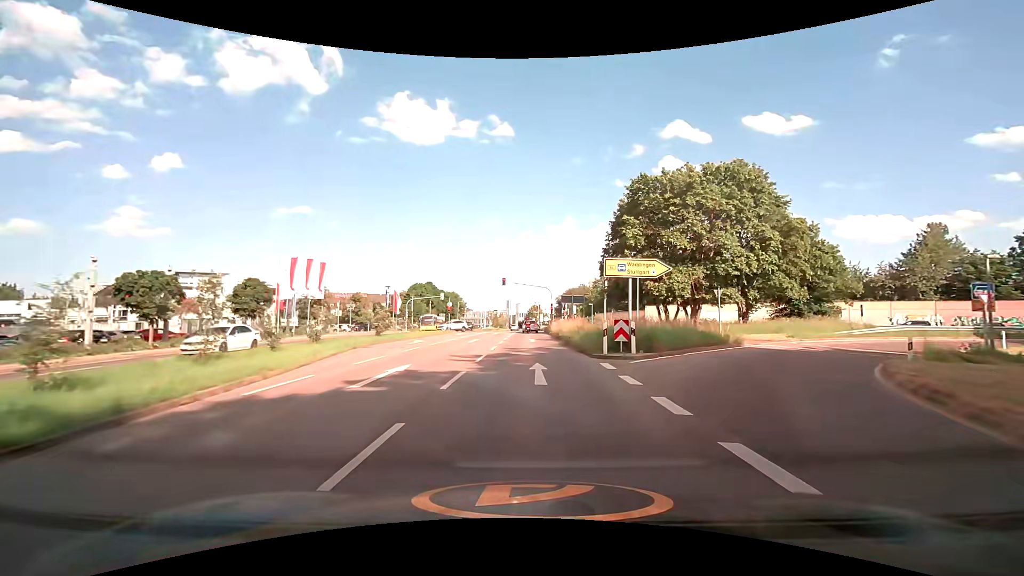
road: secondary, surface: asphalt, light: Day
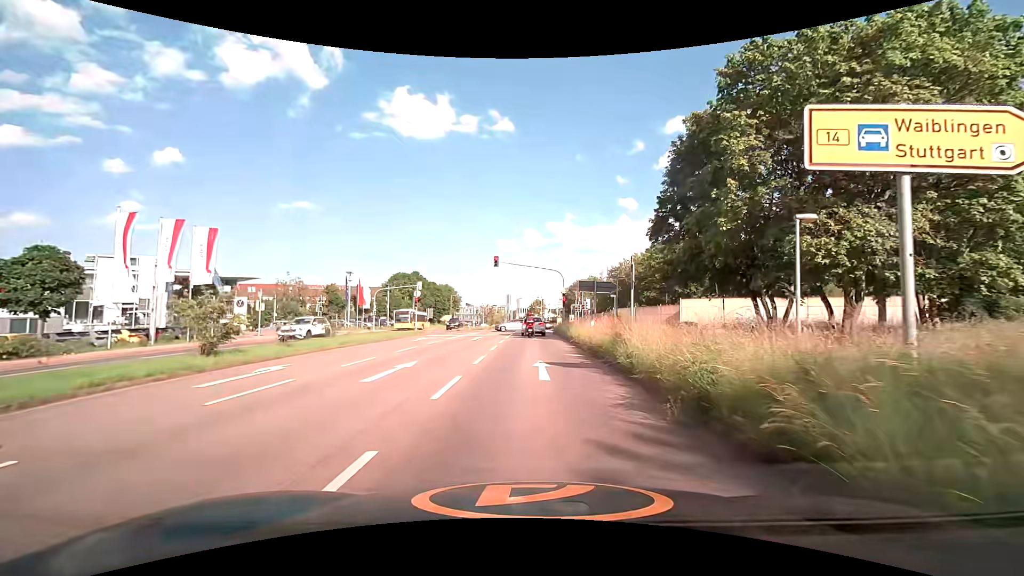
(0.0, +19.0) m; 0°
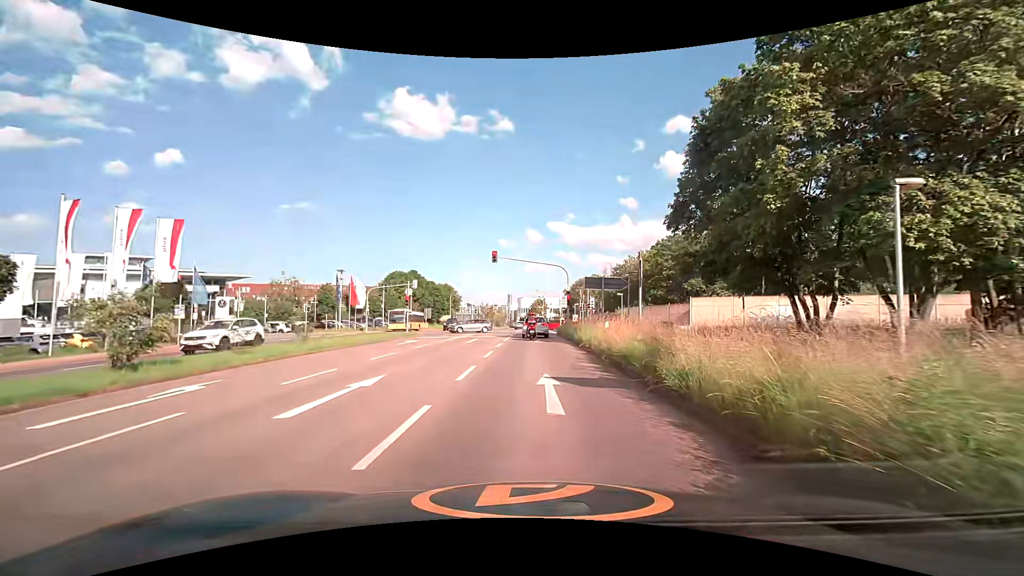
(0.0, +3.5) m; 0°
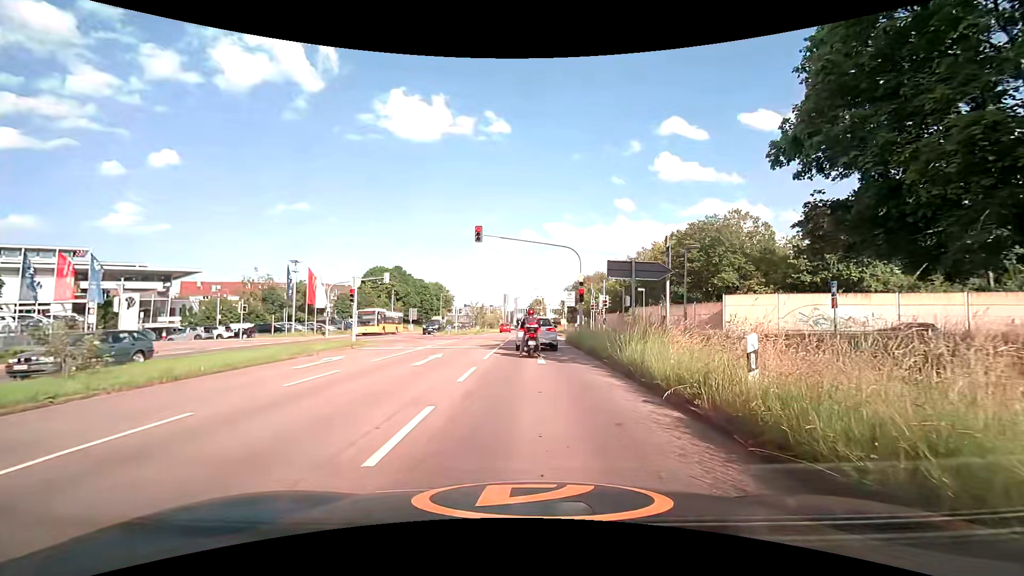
(+0.1, +11.6) m; +1°
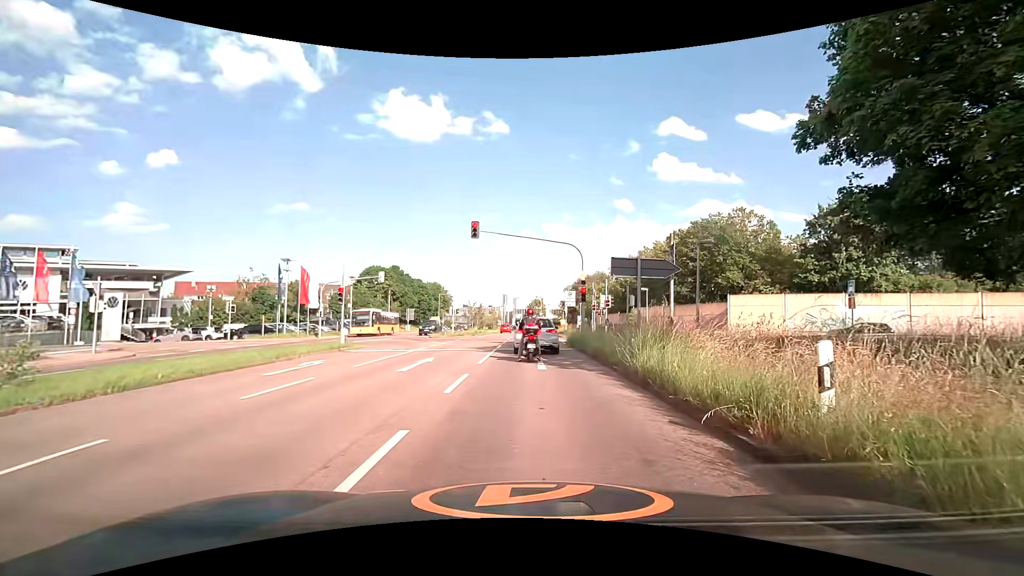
(0.0, +1.5) m; 0°
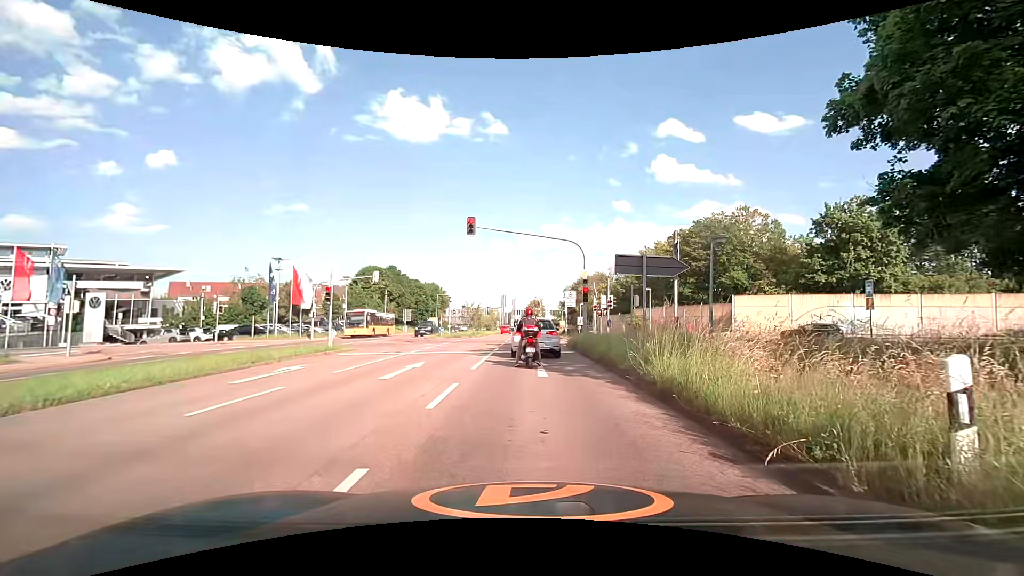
(0.0, +1.5) m; 0°
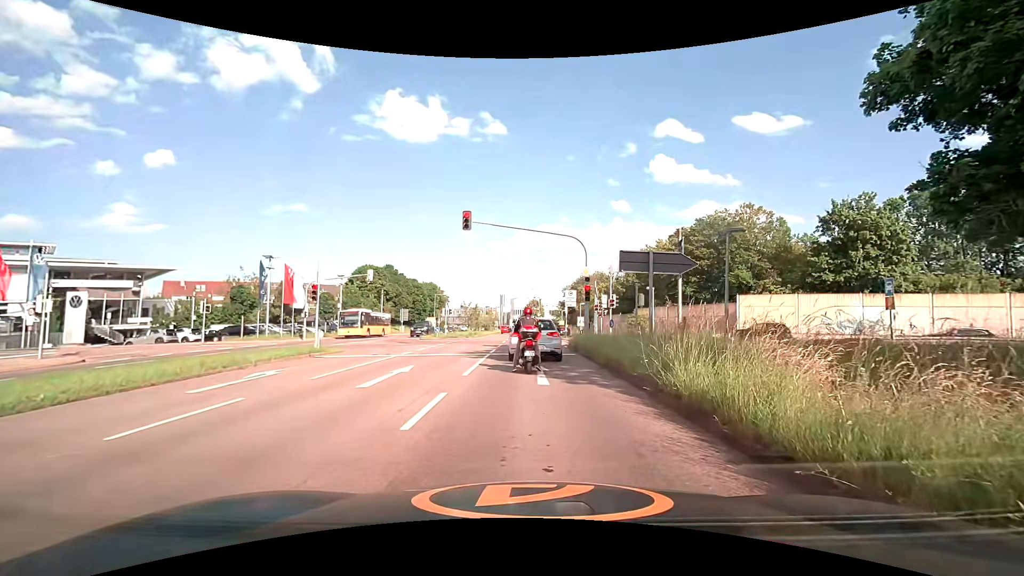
(0.0, +1.5) m; 0°
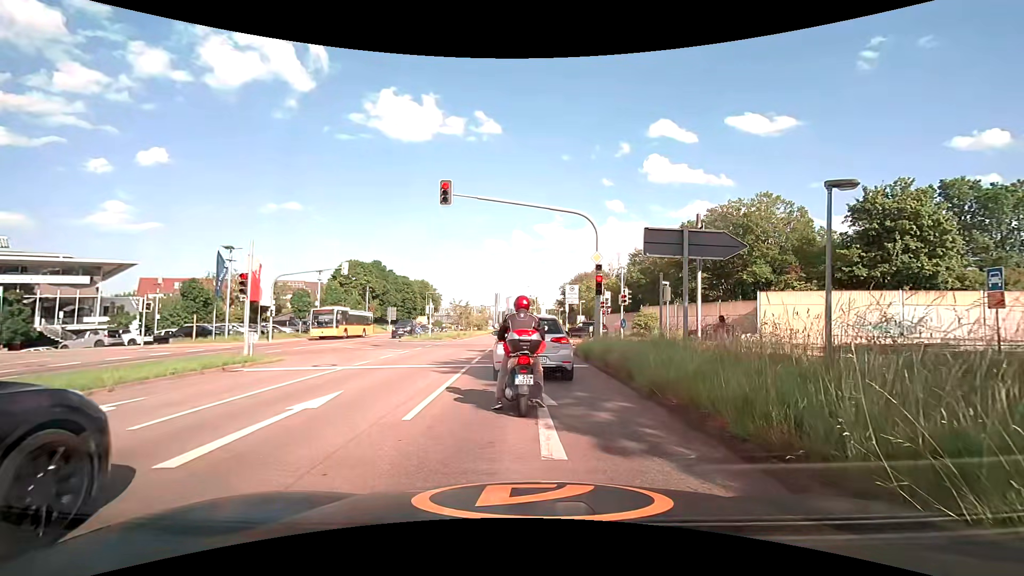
(0.0, +5.4) m; +2°
(0, +10) (-1, +20) (-1, +30) (-1, +40) (-2, +50) (-2, +60) (-2, +70) (-3, +80) (-3, +90) (-4, +100) m
